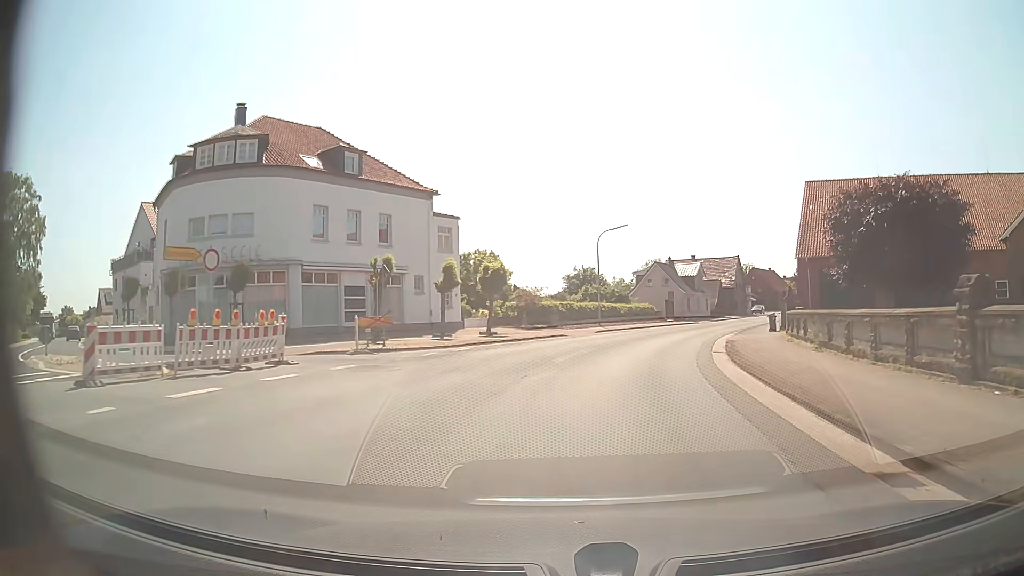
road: secondary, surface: asphalt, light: Day
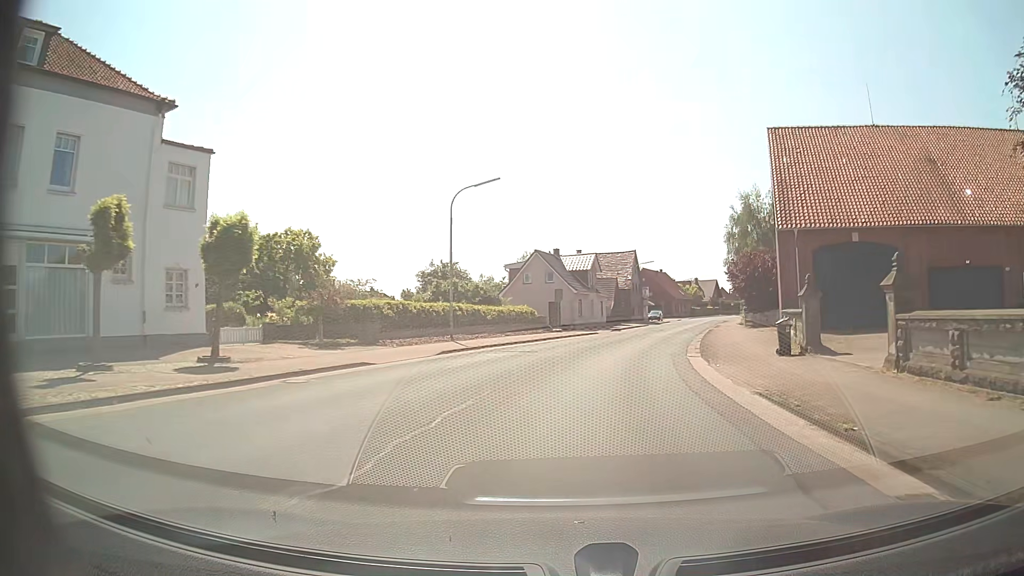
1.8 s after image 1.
(+1.8, +19.4) m; +11°
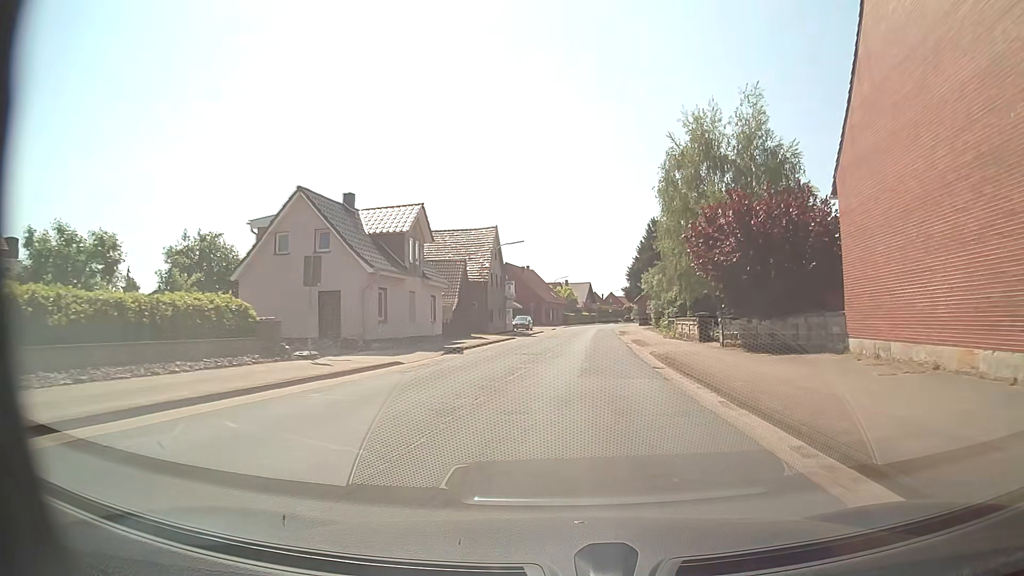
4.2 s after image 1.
(+2.9, +27.8) m; +12°
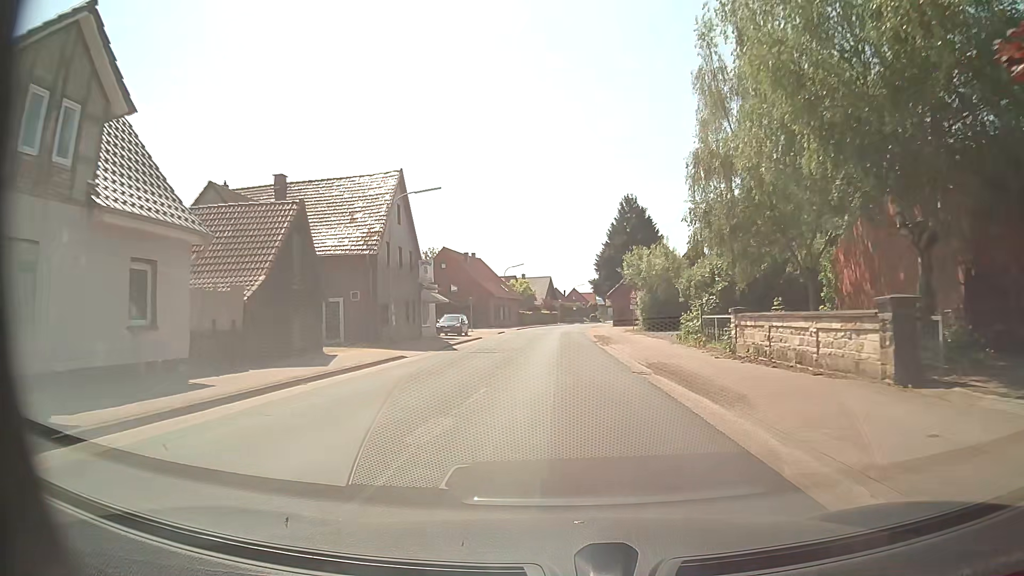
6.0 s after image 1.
(+0.9, +22.8) m; +3°
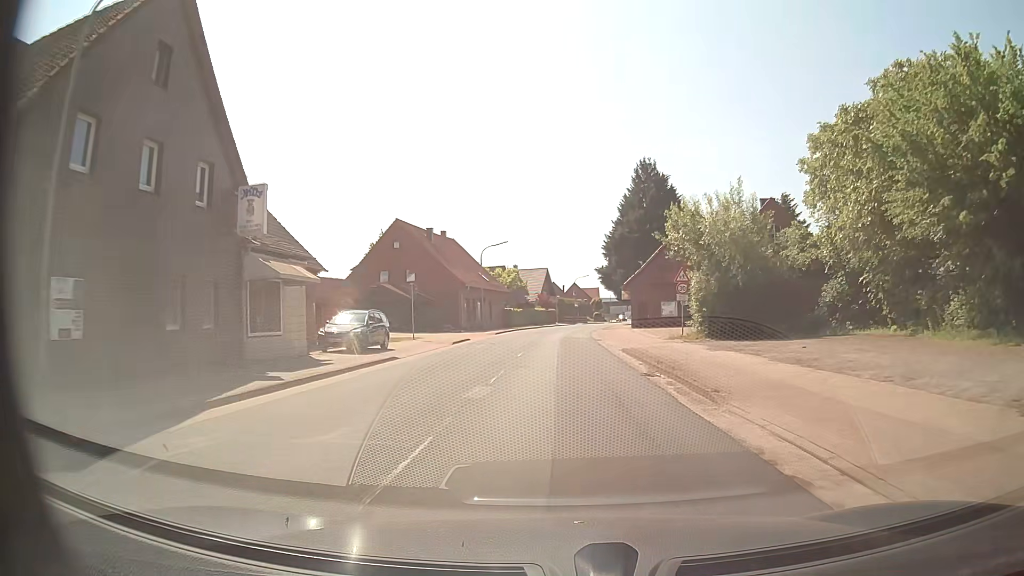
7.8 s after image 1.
(+0.2, +23.5) m; +1°
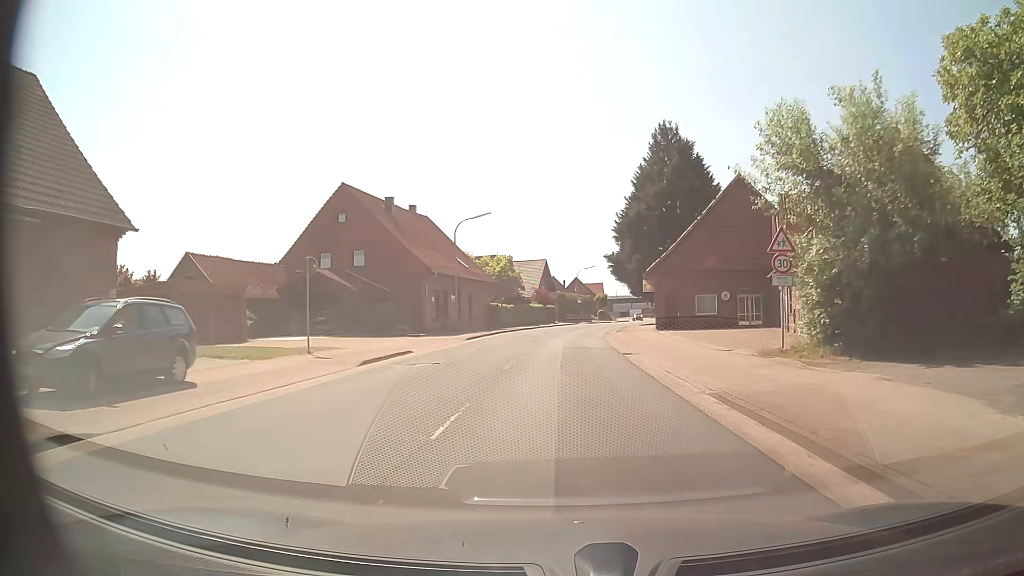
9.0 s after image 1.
(0.0, +15.5) m; 0°
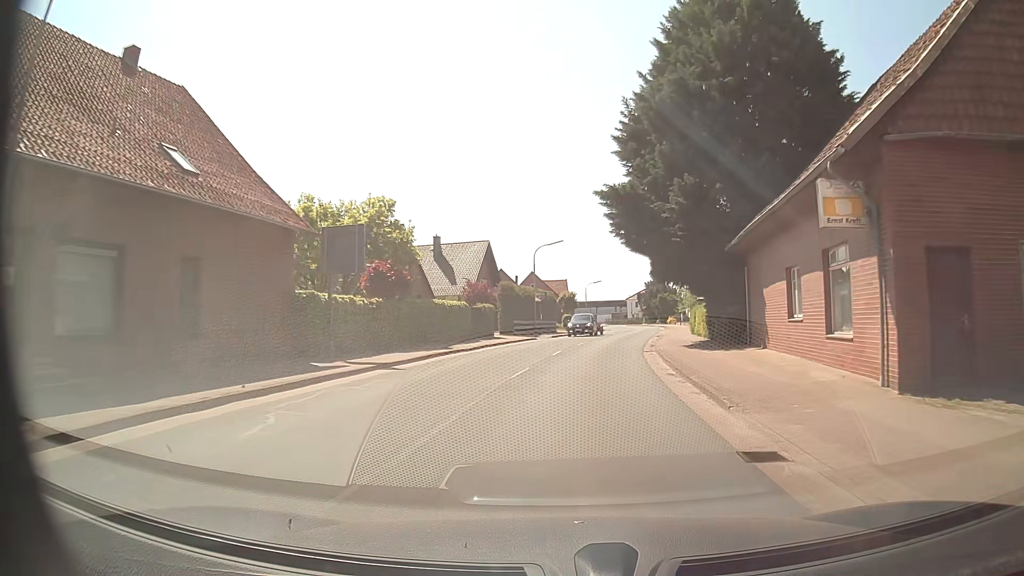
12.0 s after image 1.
(+0.6, +36.8) m; +3°
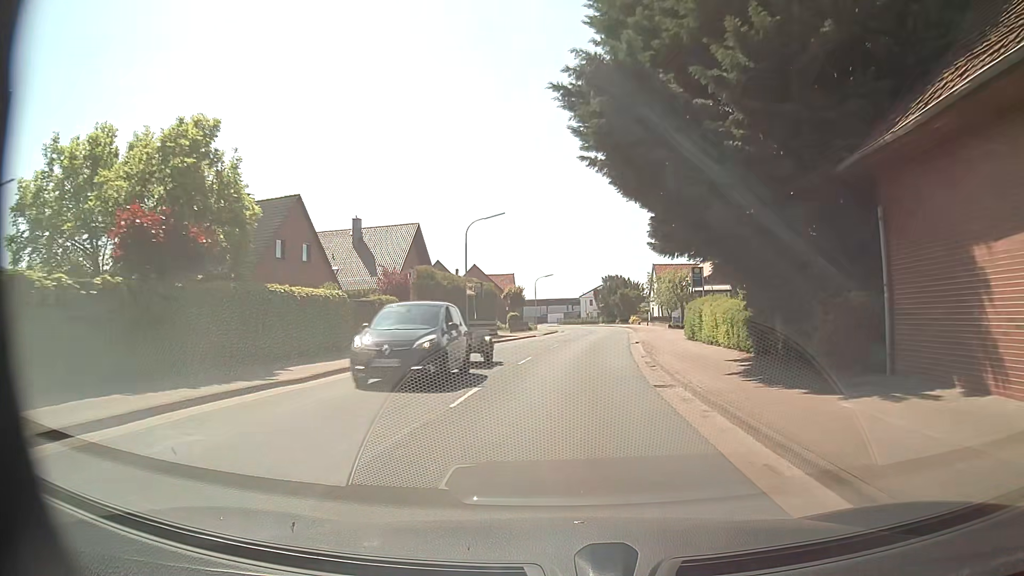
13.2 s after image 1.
(+0.5, +14.2) m; +4°
(0, +10) (+1, +20) (+1, +30) (+2, +40) (+3, +50) (+4, +60) (+5, +70) (+5, +80) (+5, +90) (+4, +100) m
